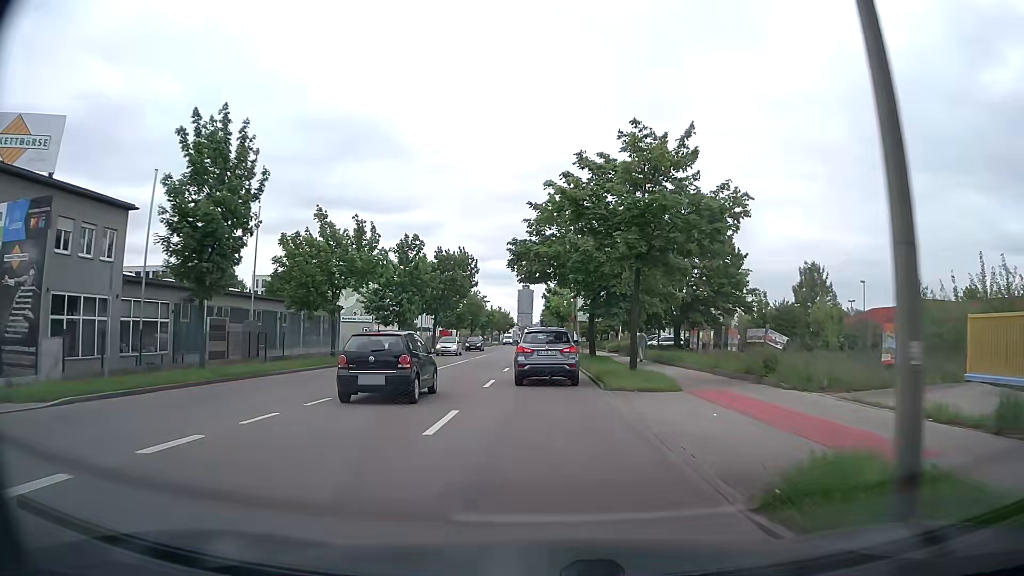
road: secondary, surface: asphalt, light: Day
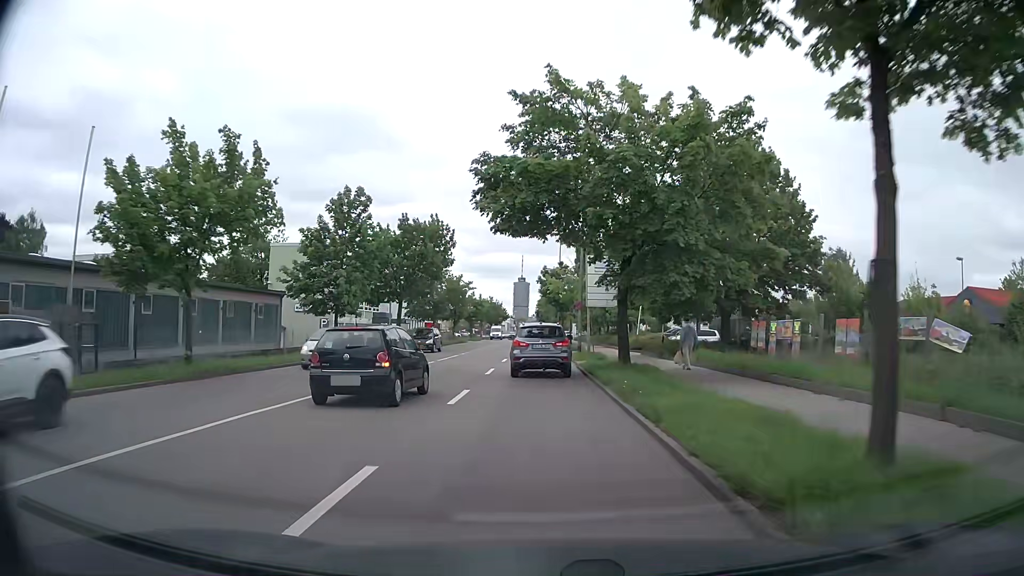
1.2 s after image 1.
(+0.1, +14.7) m; 0°
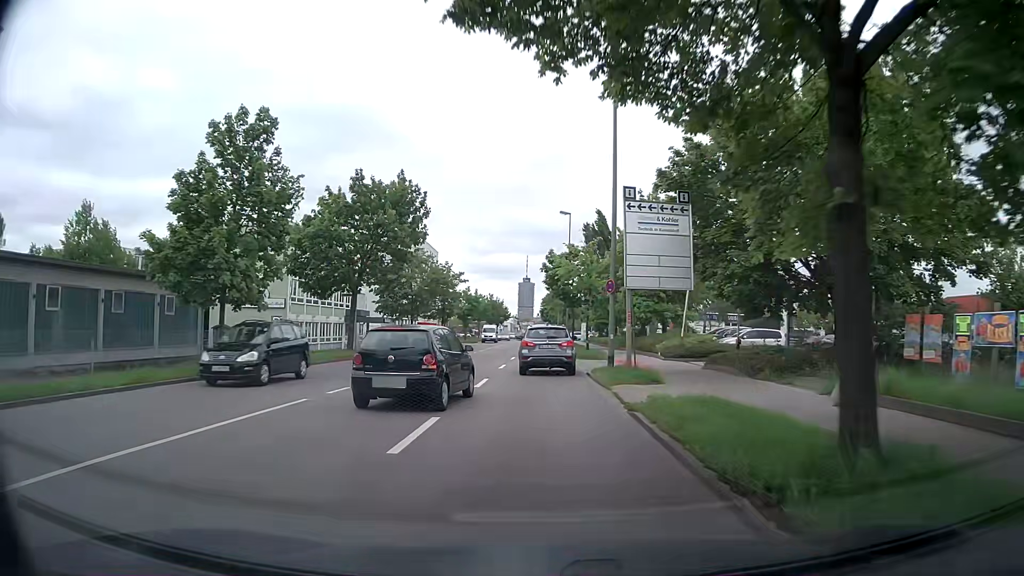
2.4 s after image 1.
(-0.1, +14.0) m; 0°
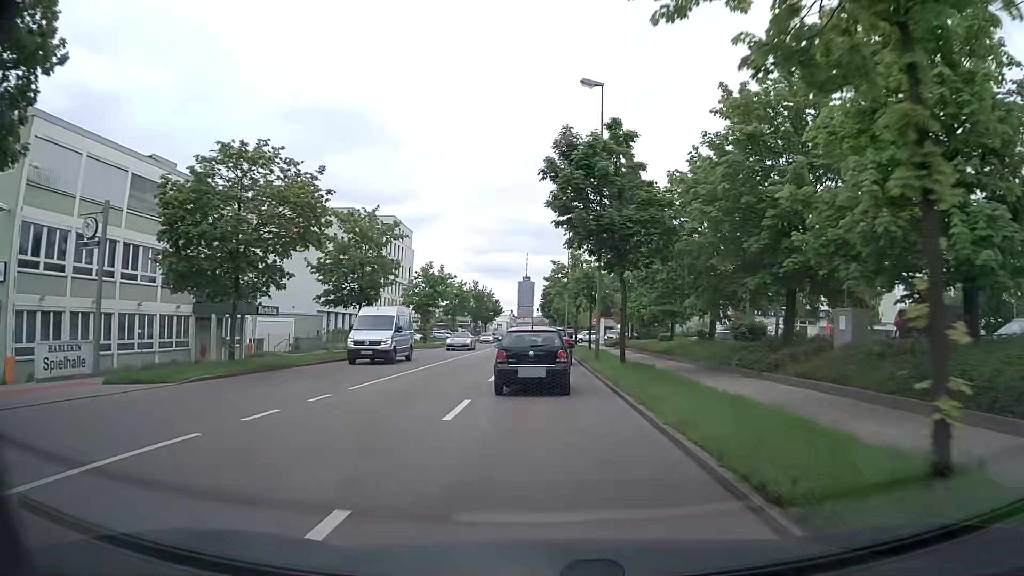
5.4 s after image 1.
(-0.2, +32.8) m; 0°
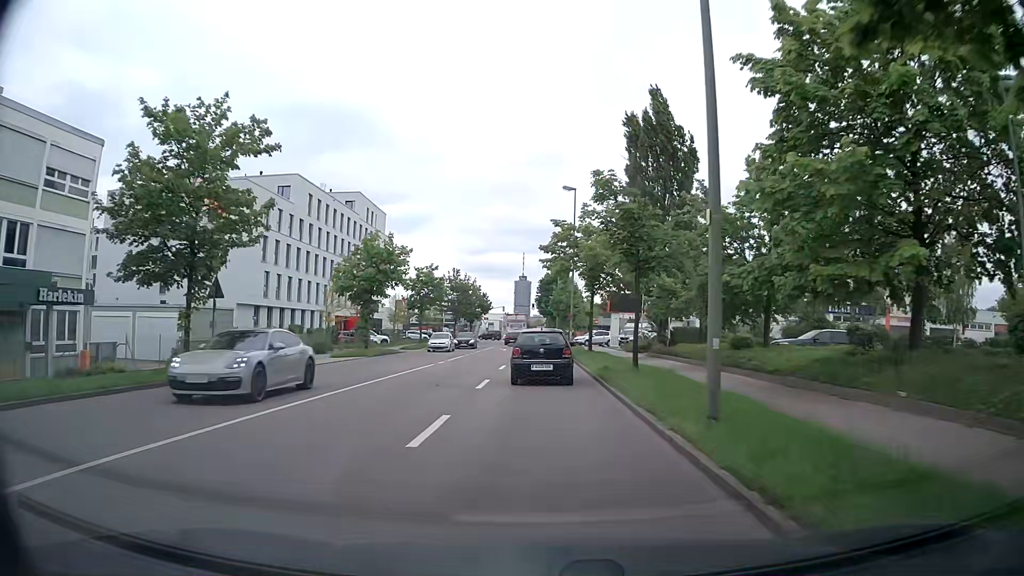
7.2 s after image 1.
(+0.1, +19.4) m; +1°
(0, +10) (0, +20) (0, +30) (0, +40) (0, +50) (0, +60) (0, +70) (0, +80) (0, +90) (0, +100) m
